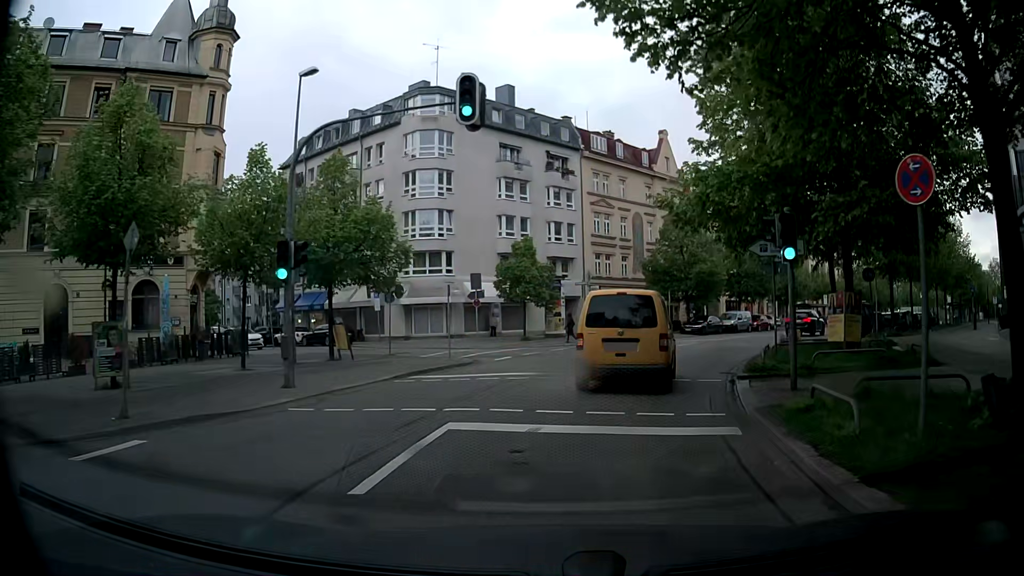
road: tertiary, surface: asphalt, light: Day
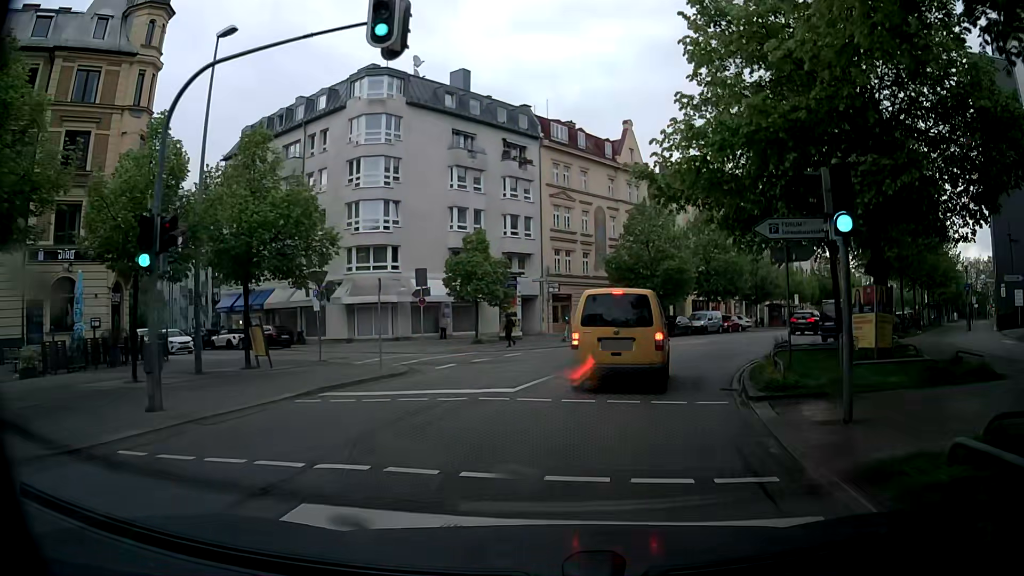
(+0.1, +4.0) m; +4°
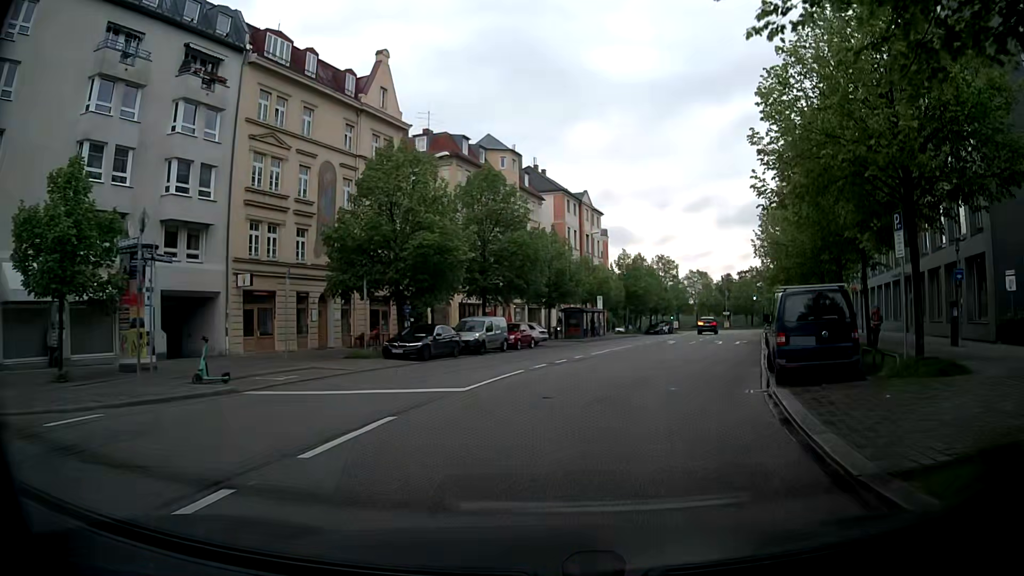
(+3.0, +19.6) m; +18°
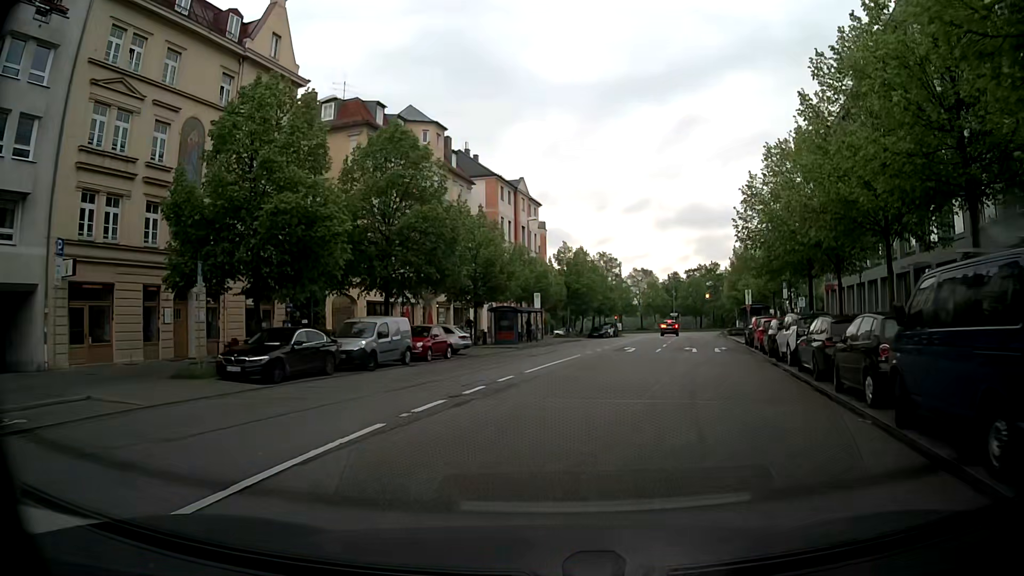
(+0.7, +9.9) m; +6°
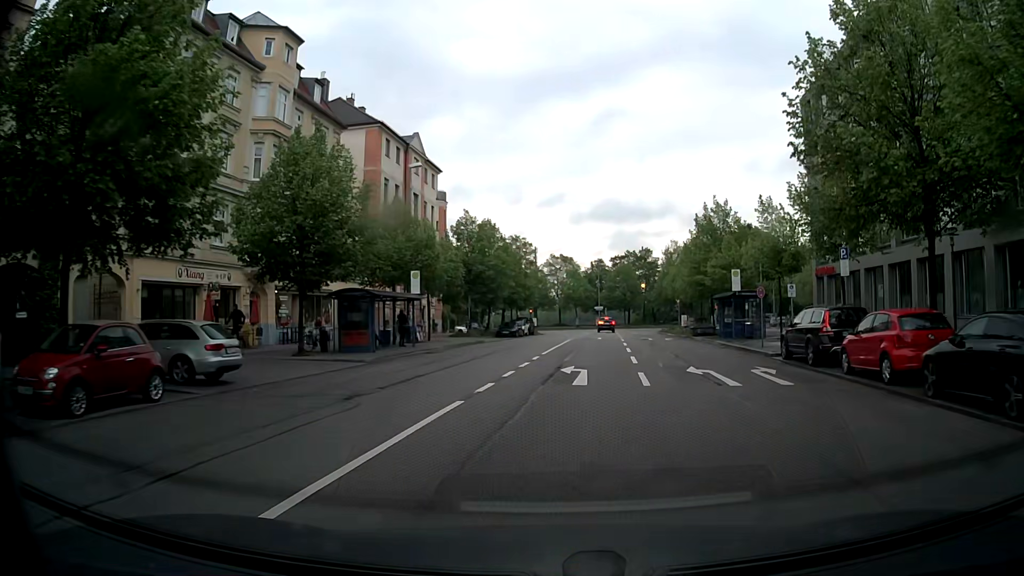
(+1.3, +18.4) m; +7°
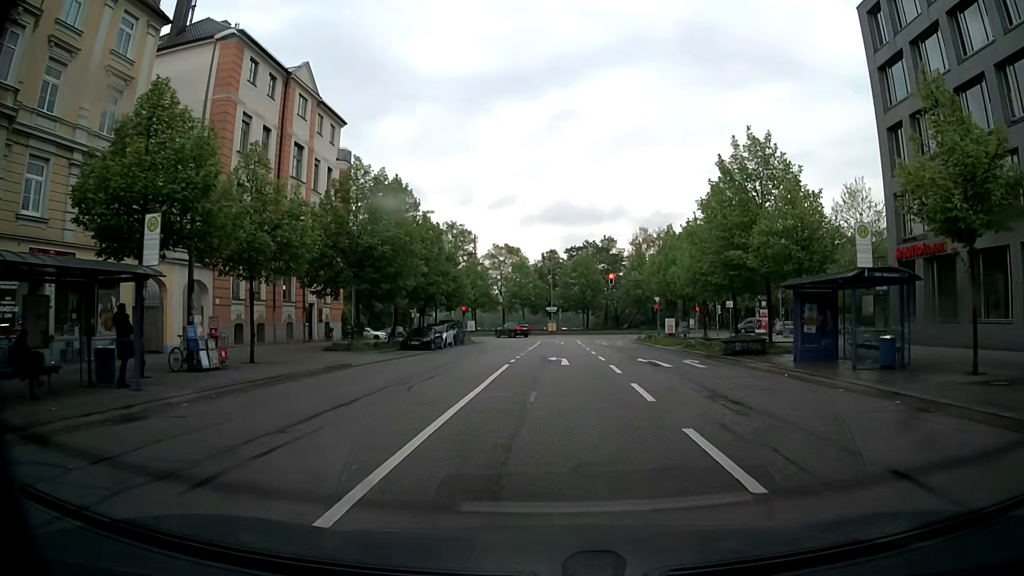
(+1.2, +20.0) m; +5°
(0, +10) (0, +20) (0, +30) (+1, +40) (+1, +50) (+1, +60) (0, +70) (-5, +78) (-14, +83) (-24, +86) m
